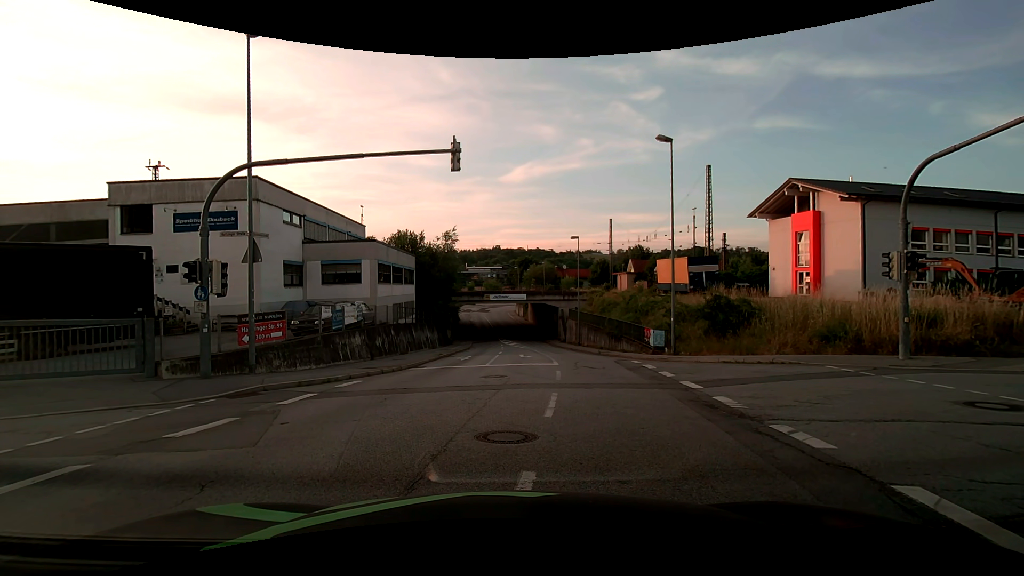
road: tertiary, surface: asphalt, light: Day
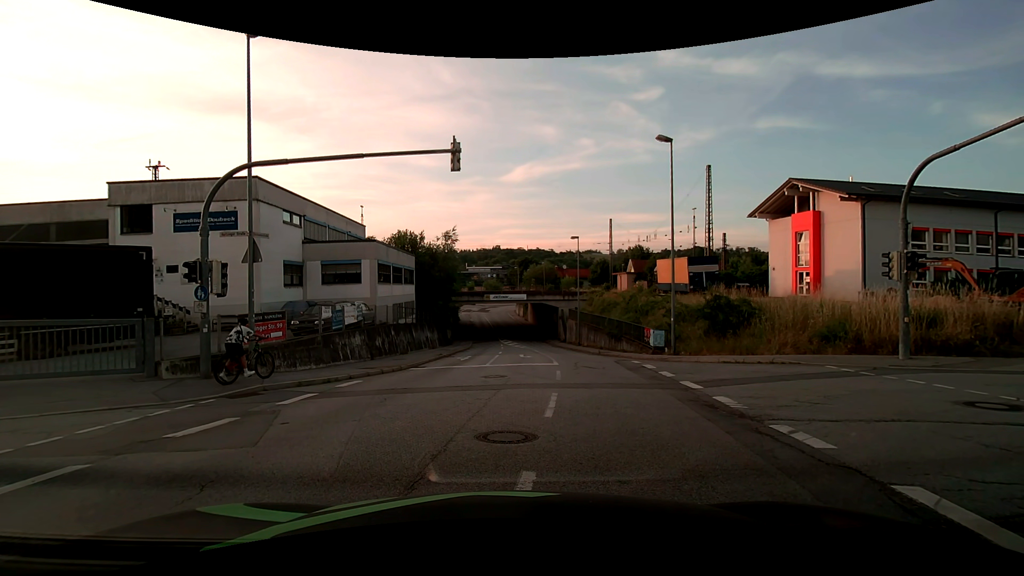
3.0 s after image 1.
(0.0, 0.0) m; 0°
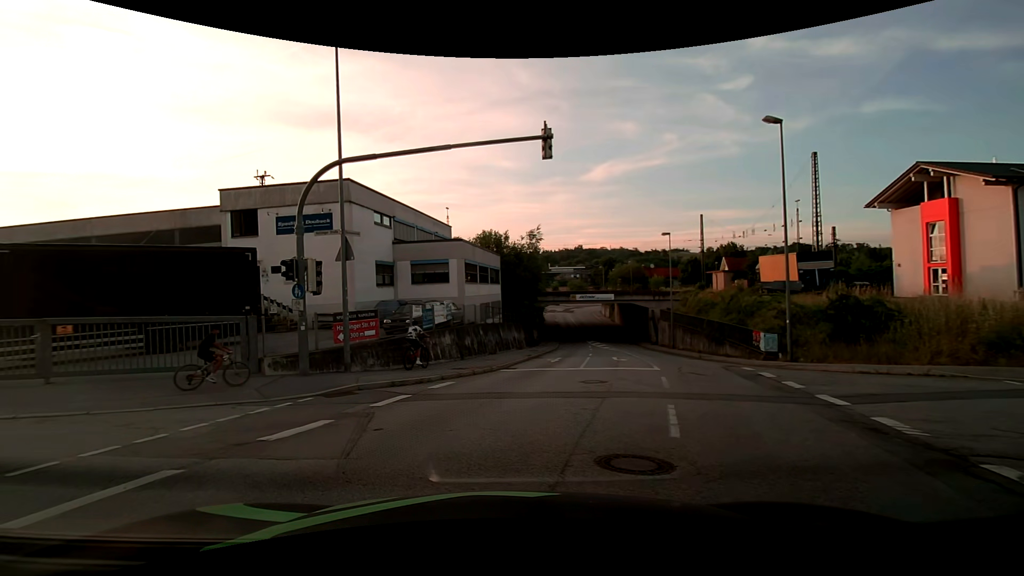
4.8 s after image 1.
(0.0, +1.1) m; -8°
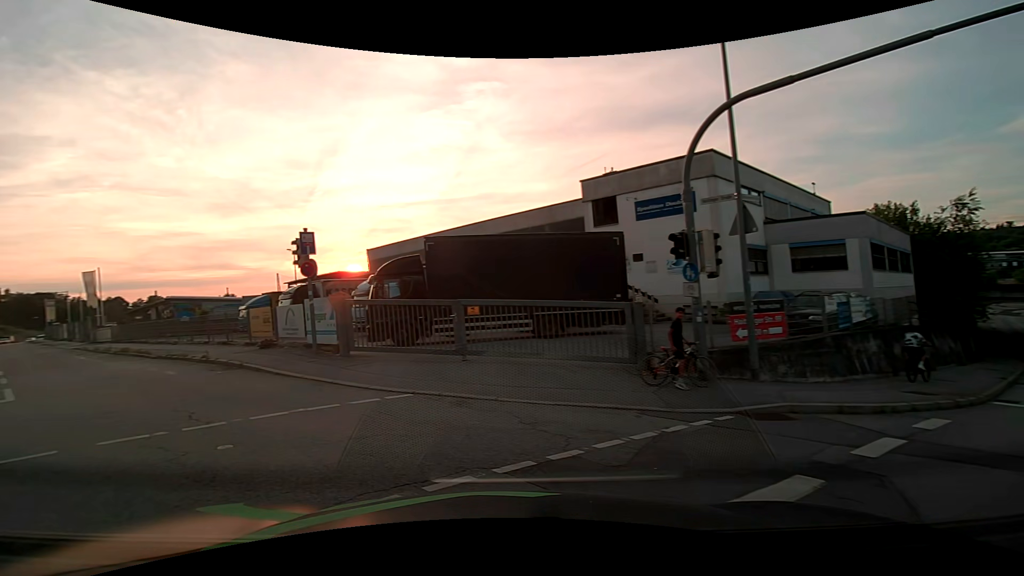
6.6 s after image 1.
(-1.1, +3.3) m; -38°
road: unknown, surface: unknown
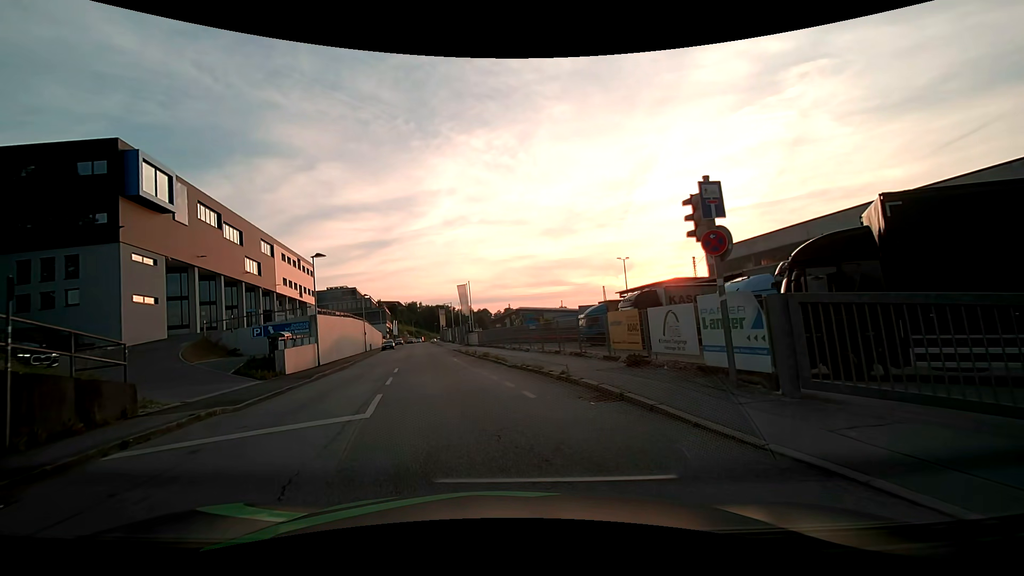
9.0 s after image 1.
(-2.5, +5.6) m; -36°
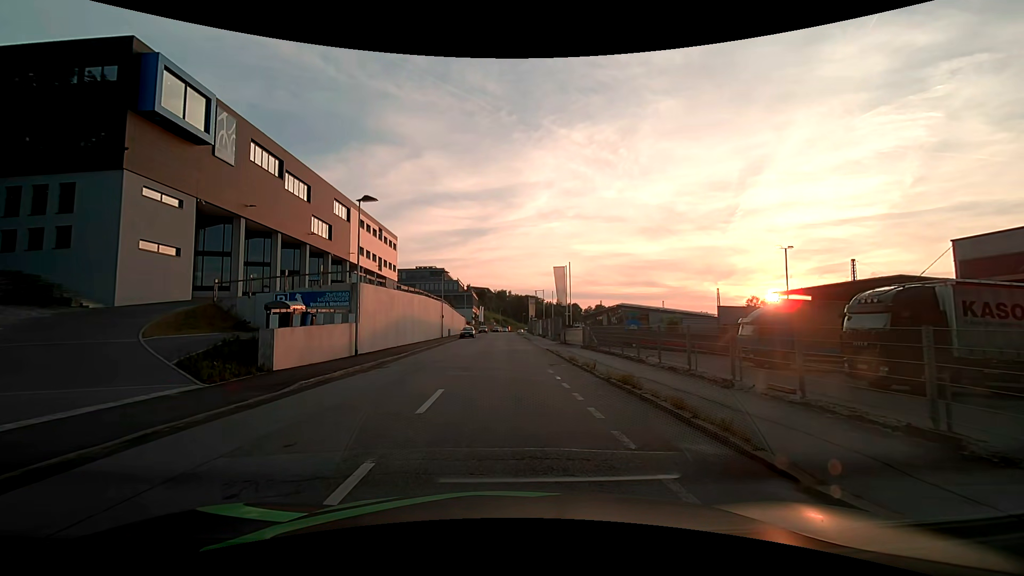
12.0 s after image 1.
(-1.7, +13.1) m; -10°
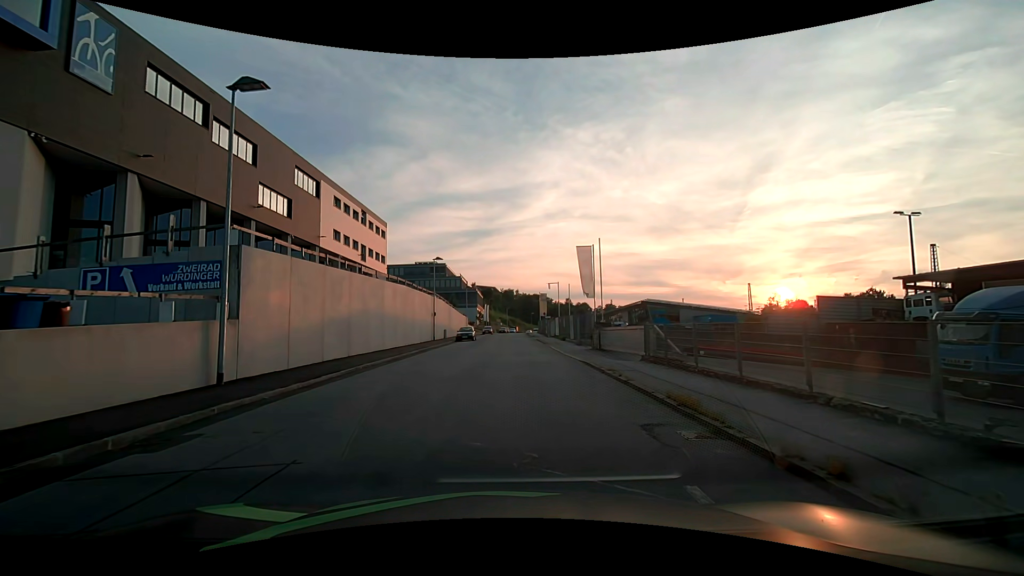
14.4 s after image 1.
(-0.1, +12.5) m; -2°
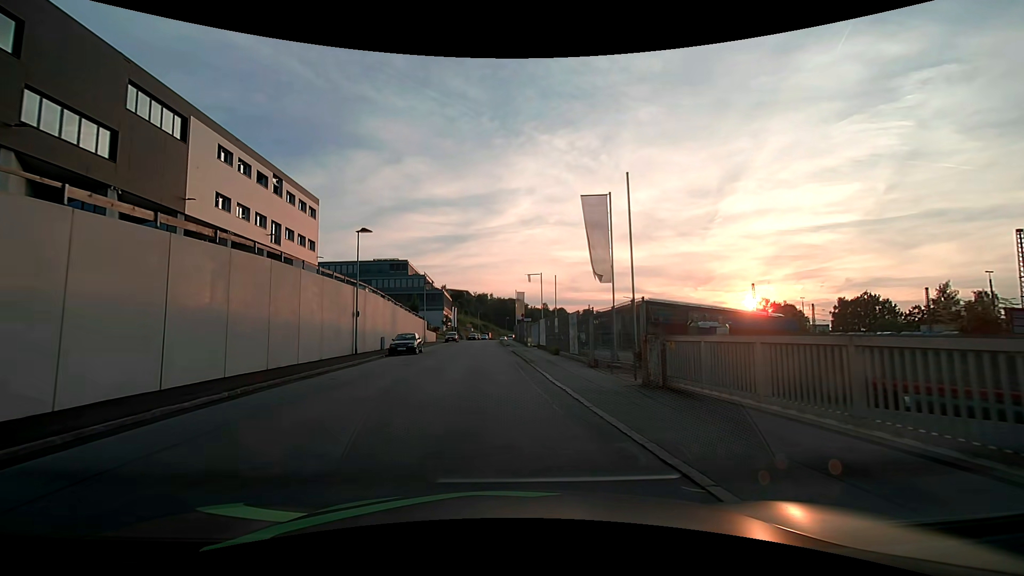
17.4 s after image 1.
(+0.9, +16.6) m; +4°
(0, +10) (-1, +20) (-1, +30) (-2, +40) (-2, +50) (-2, +60) (-3, +70) (-3, +80) (-3, +90) (-3, +100) m
